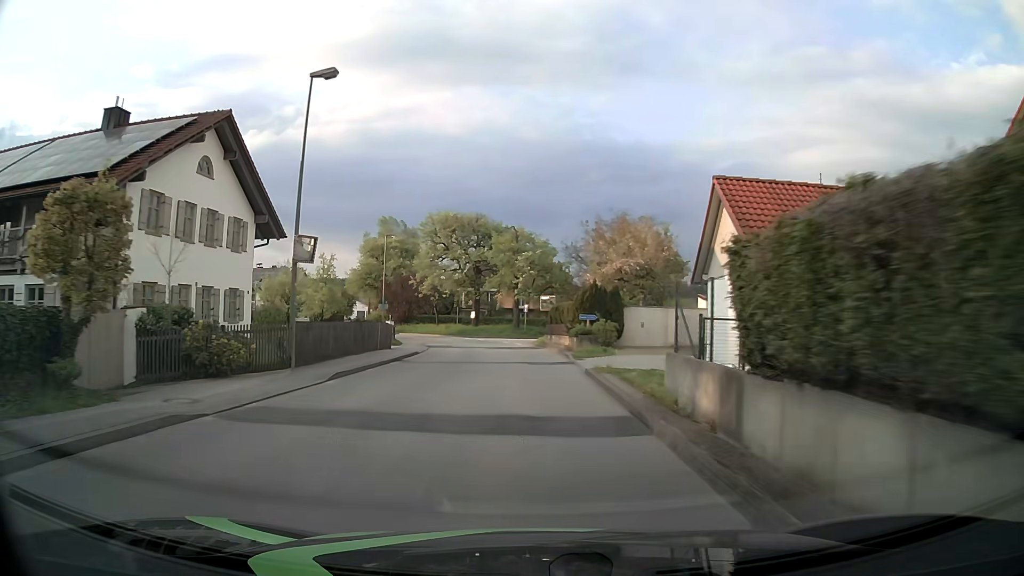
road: unclassified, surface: asphalt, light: Day
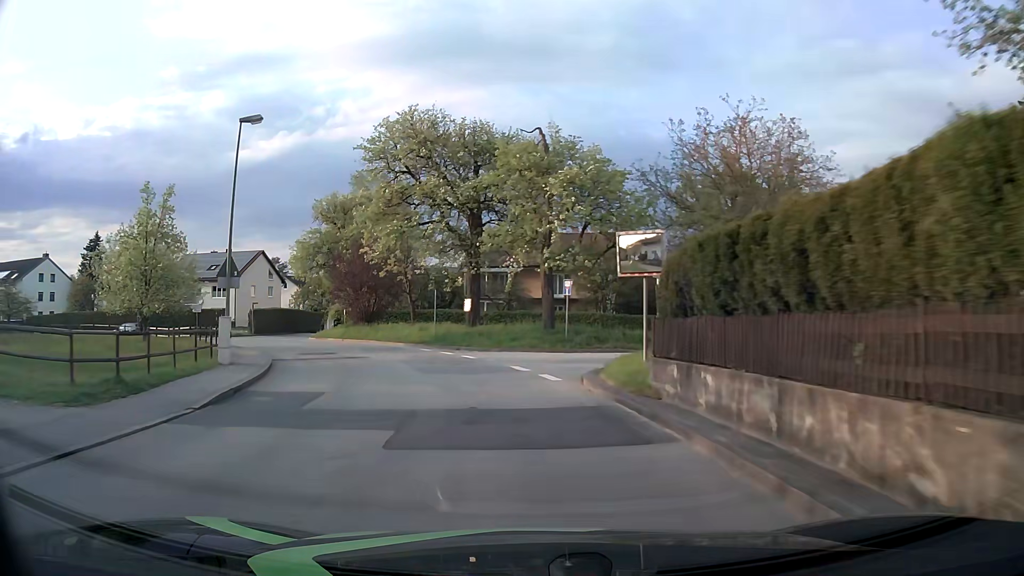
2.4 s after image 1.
(-0.3, +30.5) m; -3°
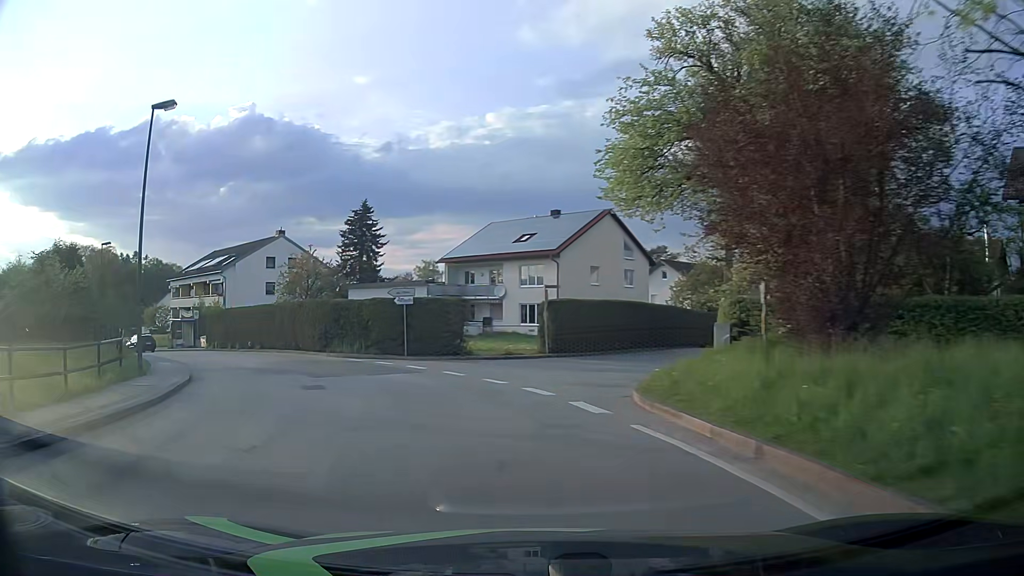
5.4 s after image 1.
(-9.1, +34.4) m; -34°
